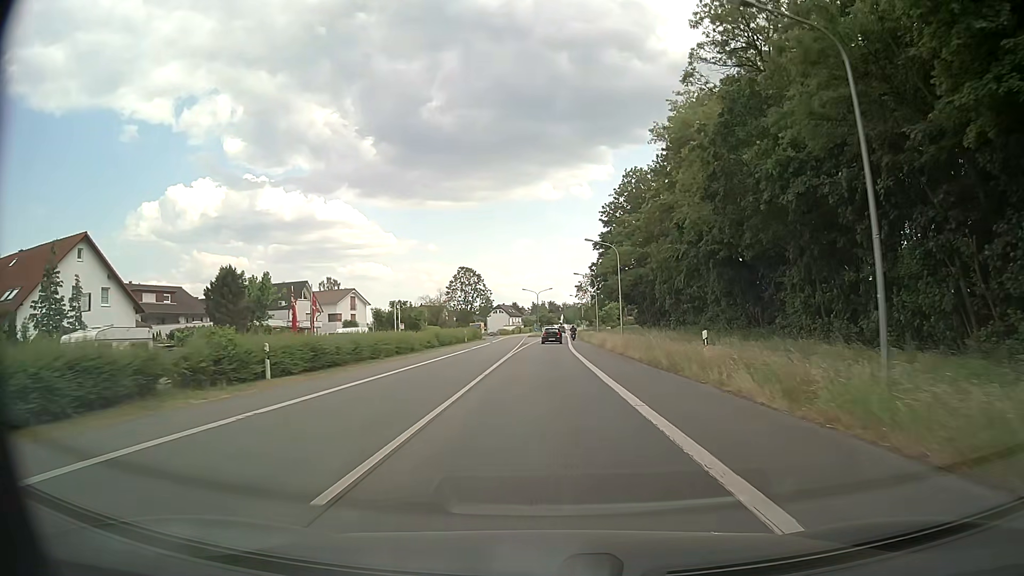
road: primary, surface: asphalt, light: Day
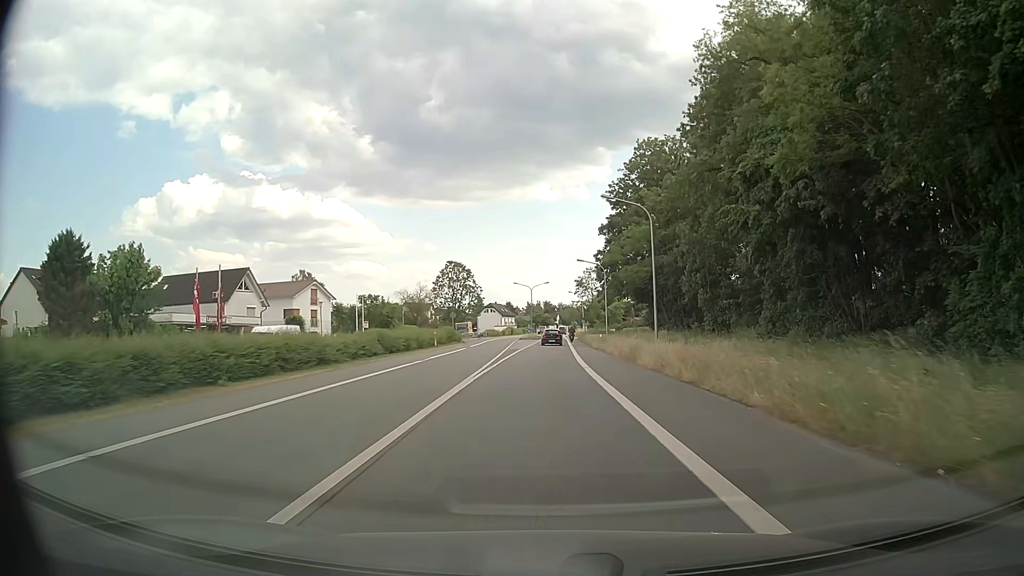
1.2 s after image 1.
(+0.1, +16.6) m; +1°
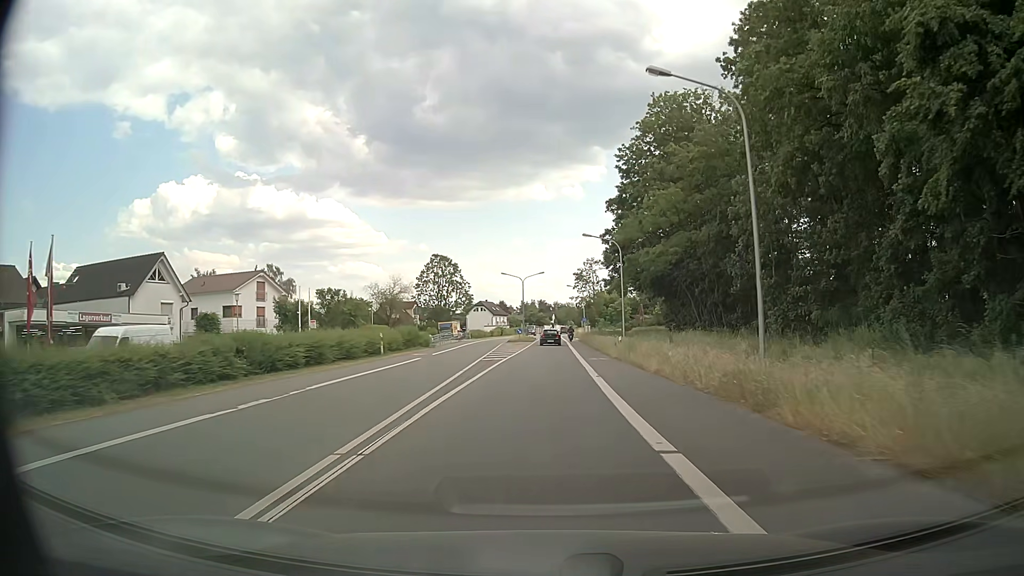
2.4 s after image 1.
(0.0, +16.3) m; 0°
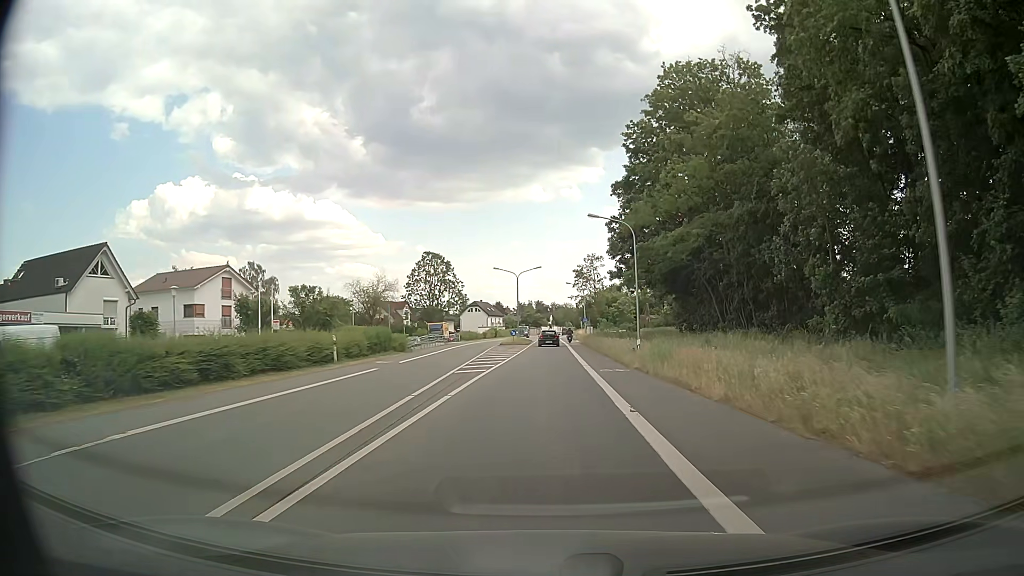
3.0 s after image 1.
(0.0, +8.1) m; 0°
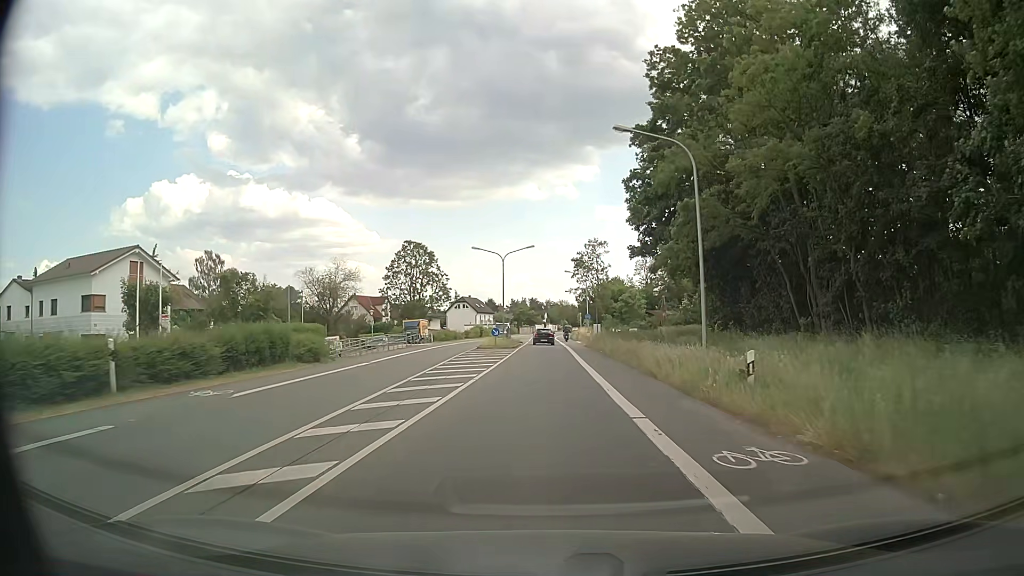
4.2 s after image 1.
(+0.1, +16.0) m; +1°
